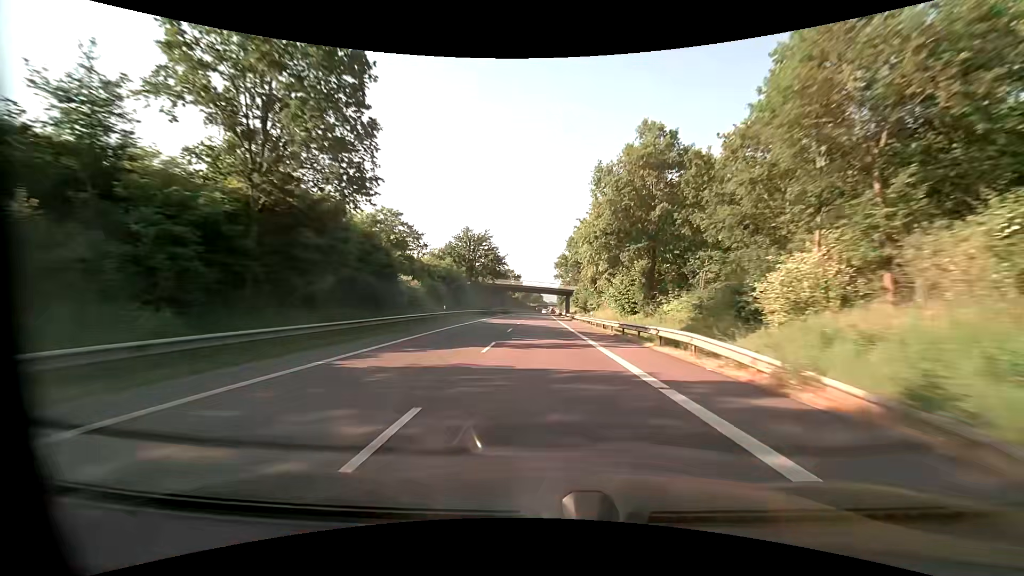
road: primary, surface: asphalt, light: Day
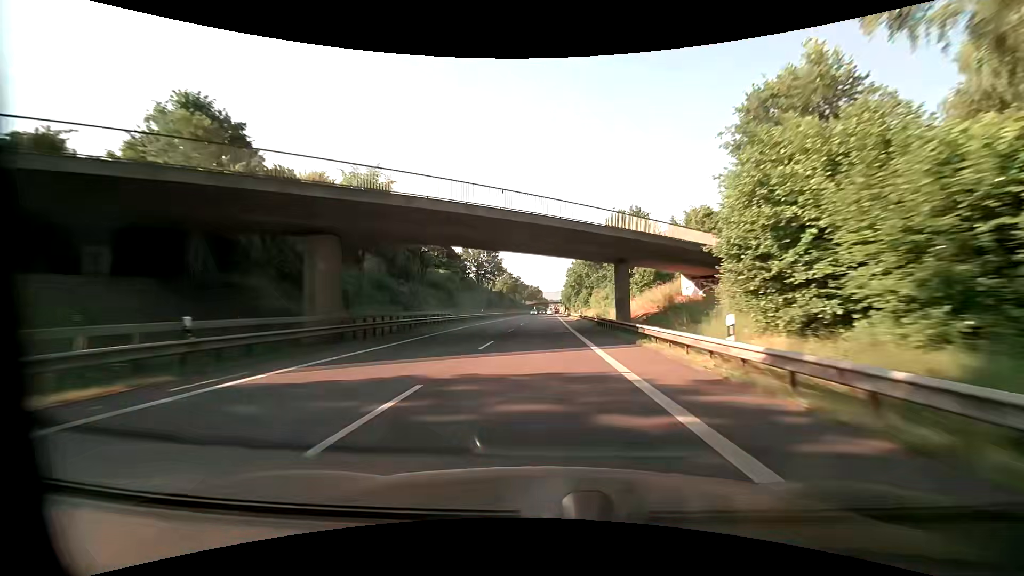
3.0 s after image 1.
(-0.6, +81.9) m; 0°
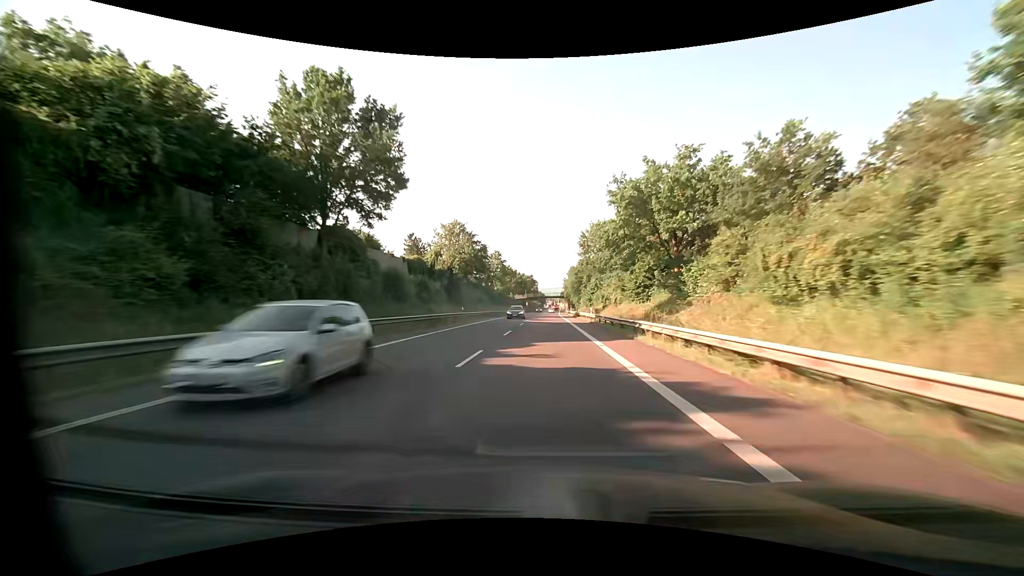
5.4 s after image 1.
(+0.3, +65.4) m; +1°
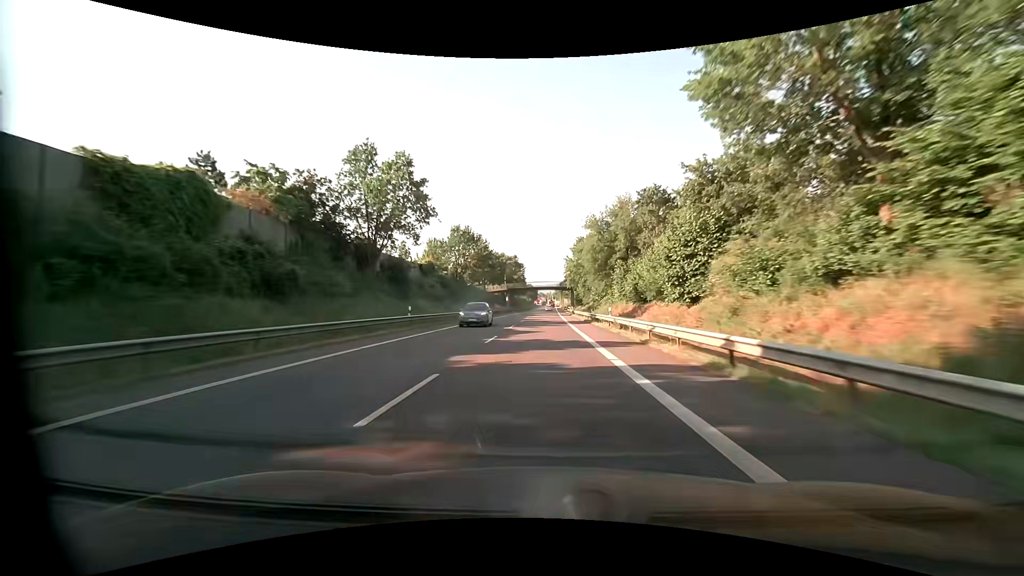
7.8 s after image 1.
(+0.4, +65.2) m; +1°
(0, +10) (0, +20) (0, +30) (0, +40) (0, +50) (0, +60) (0, +70) (0, +80) (0, +90) (0, +100) m
